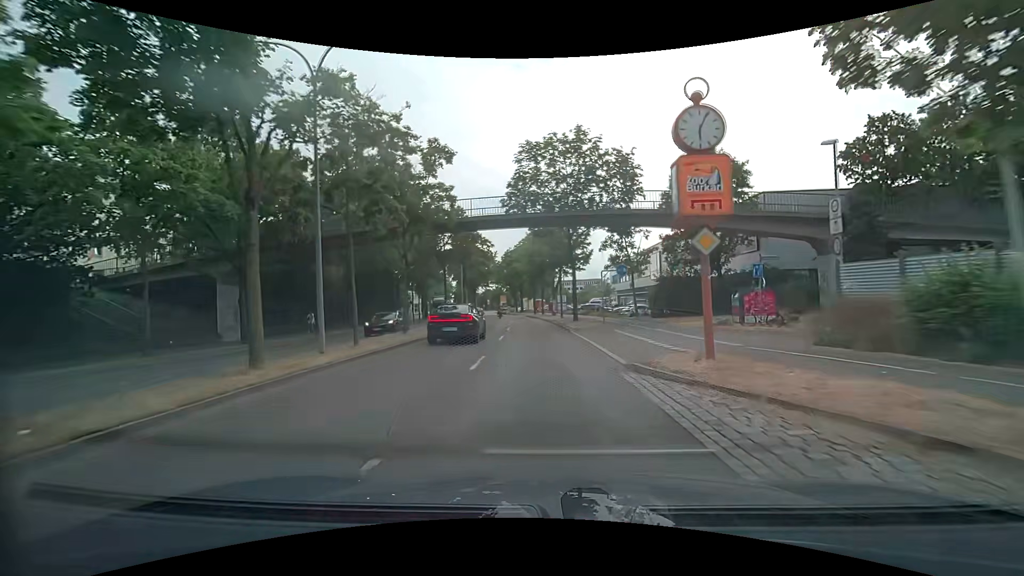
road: primary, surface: asphalt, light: Day
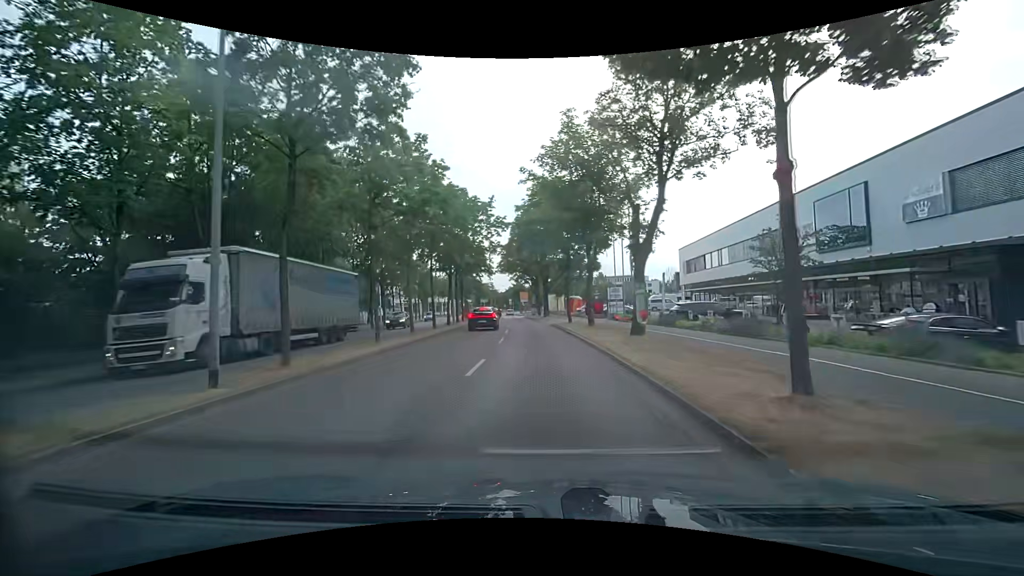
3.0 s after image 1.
(-1.3, +37.4) m; -5°
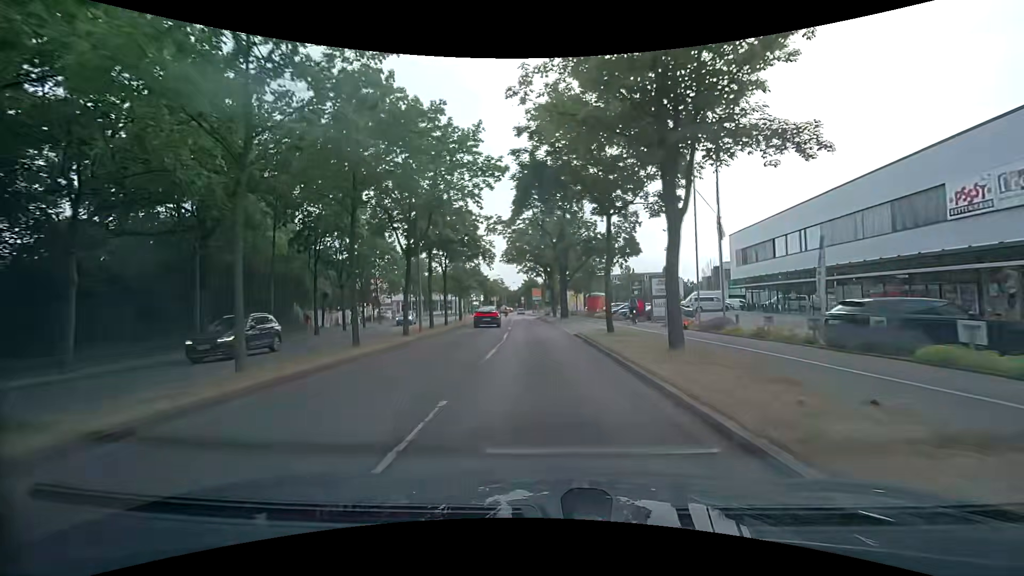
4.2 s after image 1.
(0.0, +15.0) m; -1°
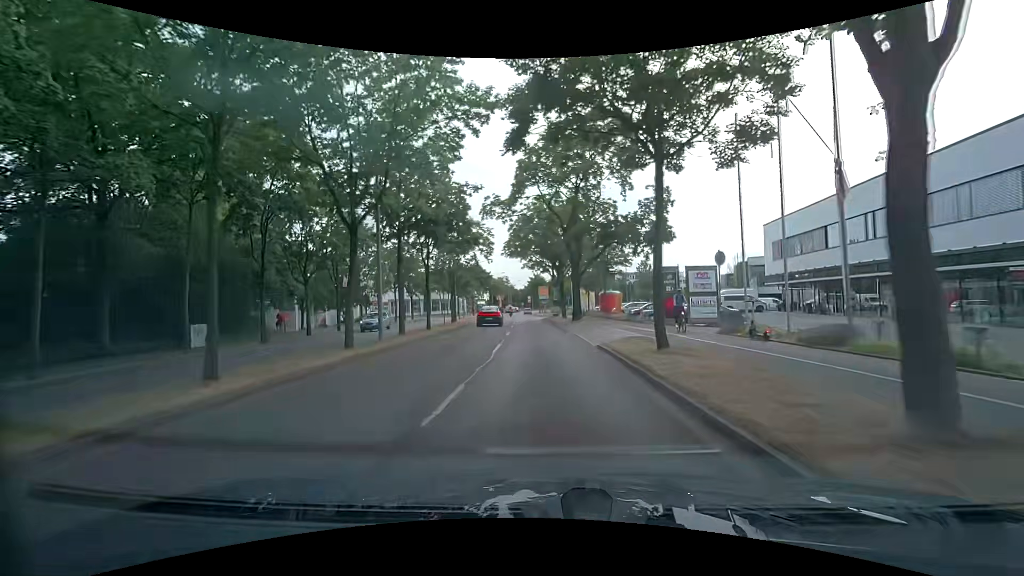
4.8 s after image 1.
(-0.1, +7.5) m; -1°
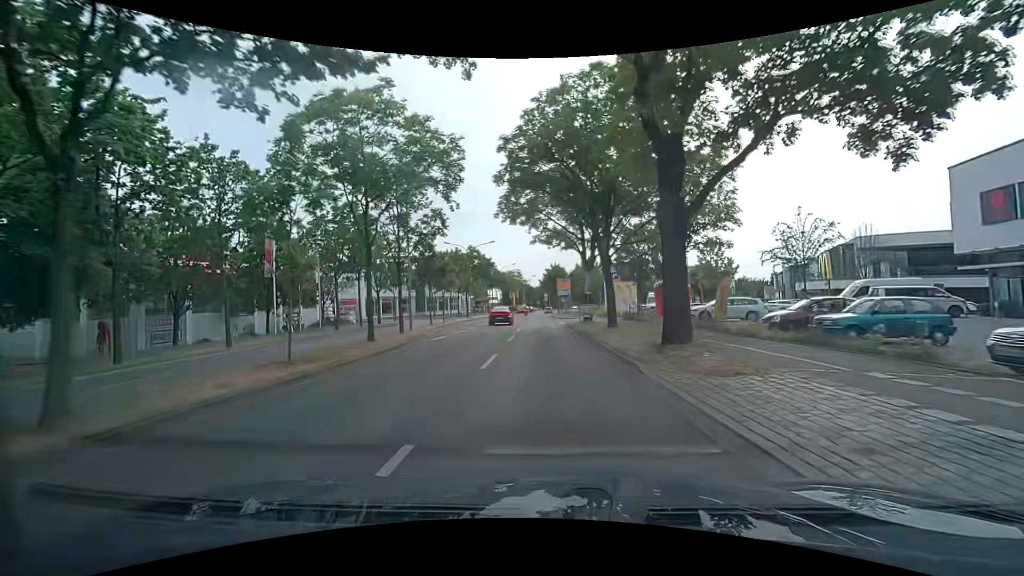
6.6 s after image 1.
(-0.4, +22.4) m; -2°
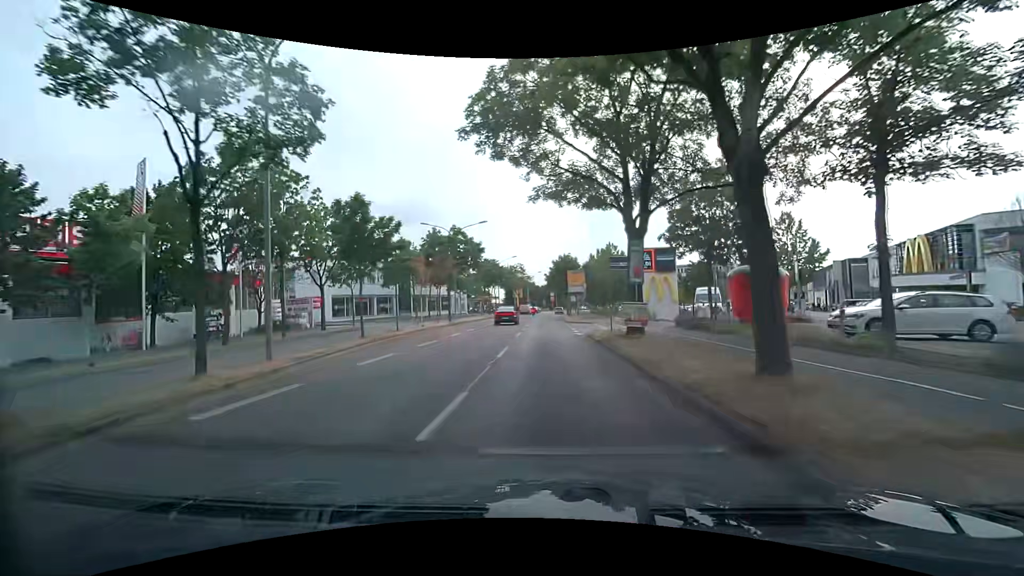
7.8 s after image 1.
(-0.1, +14.9) m; -1°
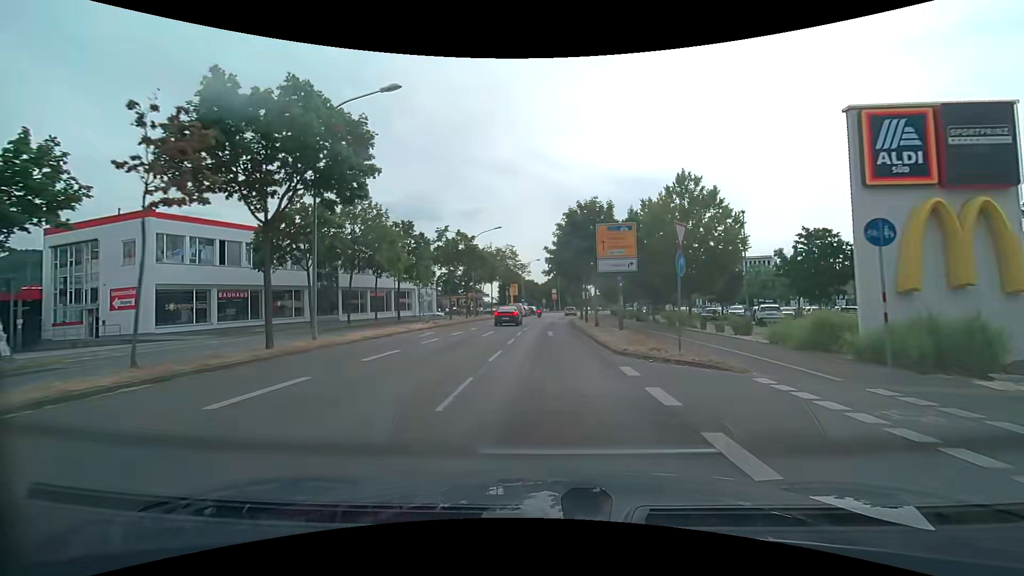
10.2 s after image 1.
(-0.1, +29.9) m; 0°
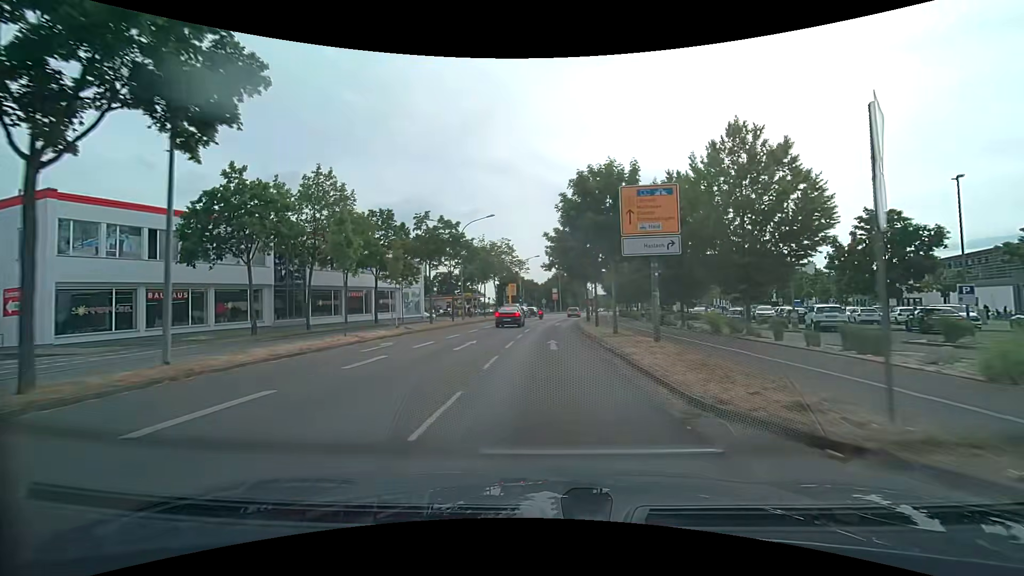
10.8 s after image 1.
(0.0, +7.5) m; 0°
